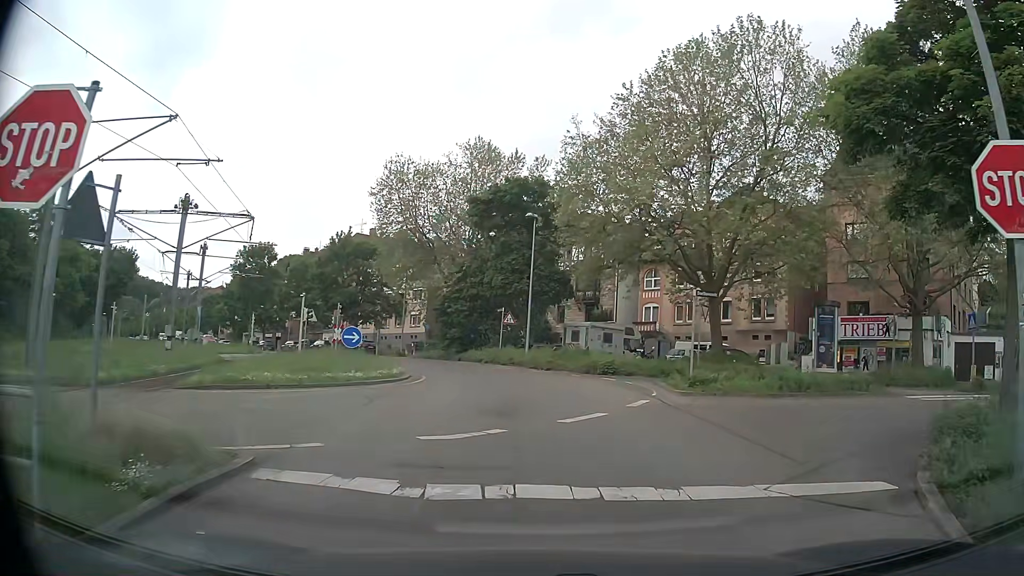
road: secondary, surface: asphalt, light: Day
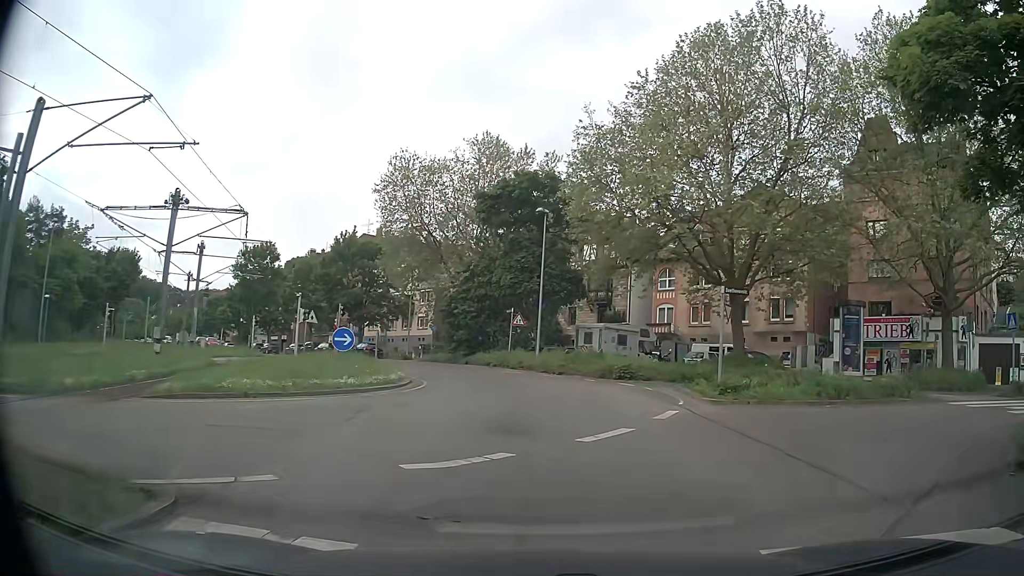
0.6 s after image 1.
(0.0, +1.9) m; -2°
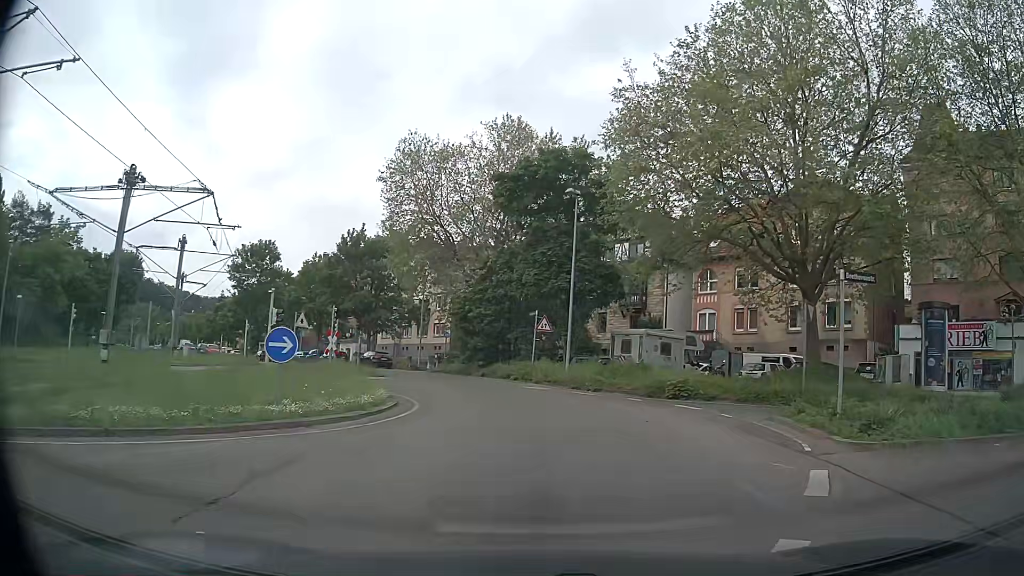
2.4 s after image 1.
(0.0, +6.4) m; -3°
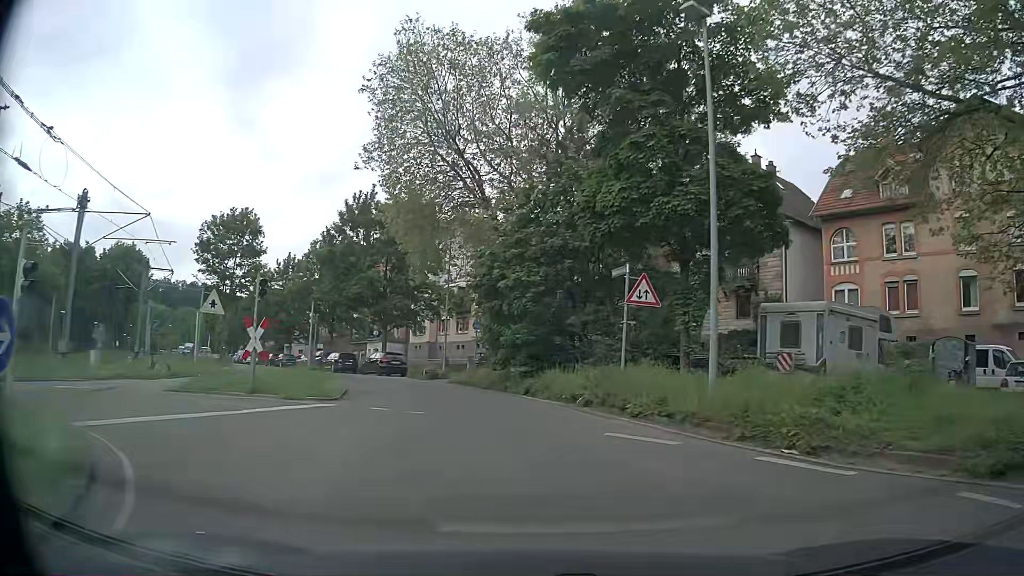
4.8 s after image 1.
(+0.2, +16.3) m; -2°
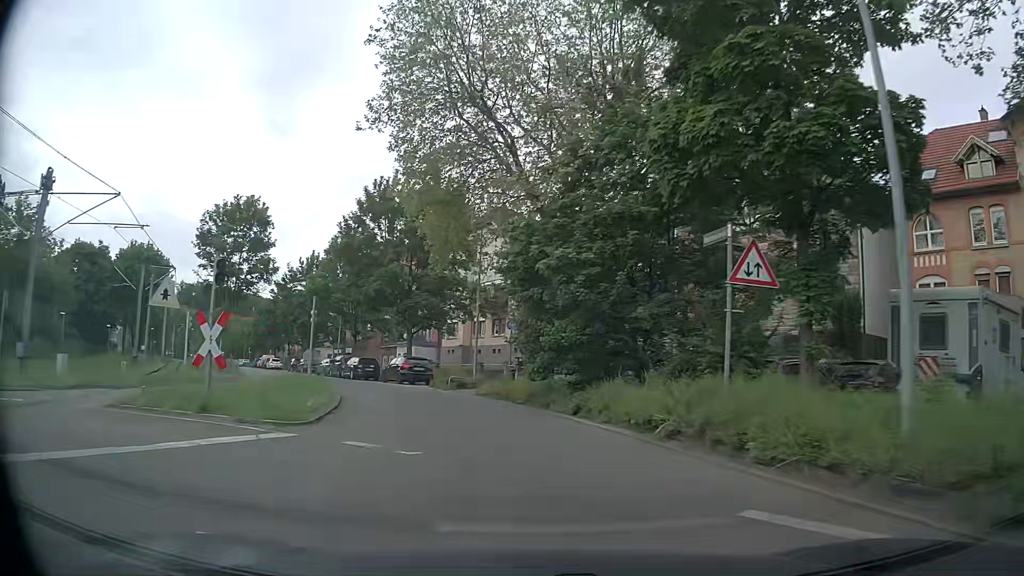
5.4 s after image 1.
(-0.2, +5.3) m; -4°
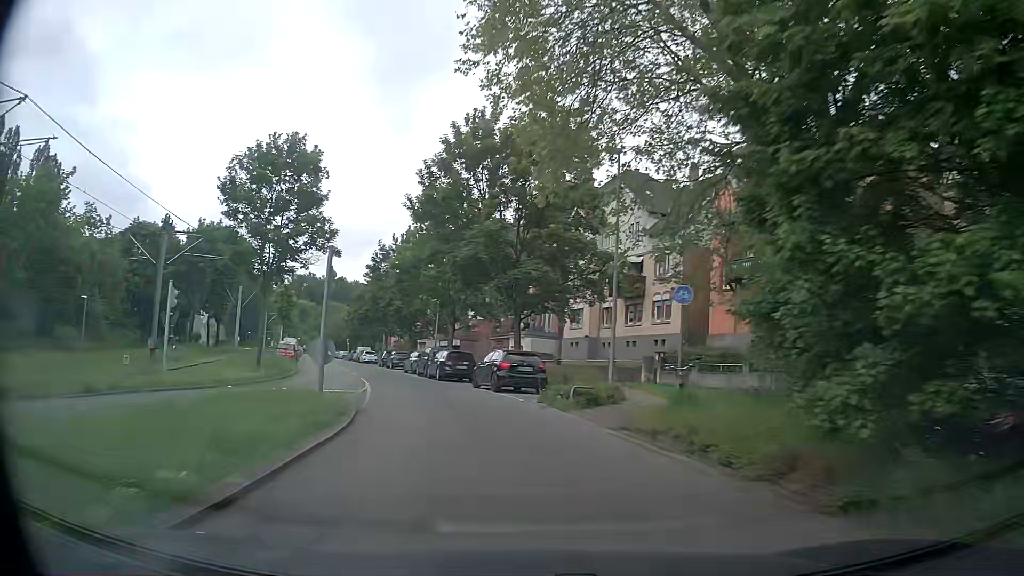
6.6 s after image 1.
(-1.1, +11.6) m; -11°
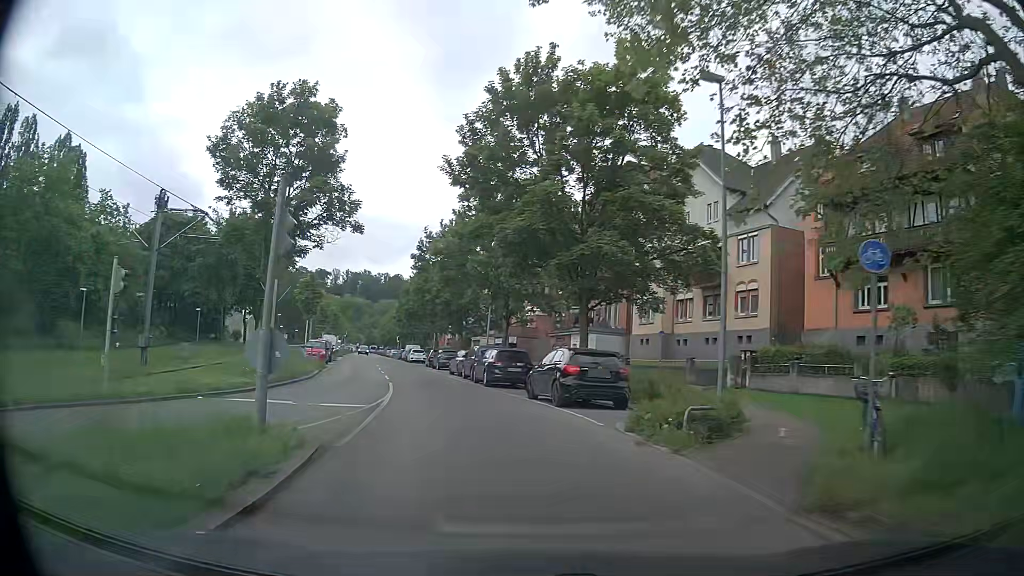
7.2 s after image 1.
(-0.2, +6.3) m; -5°
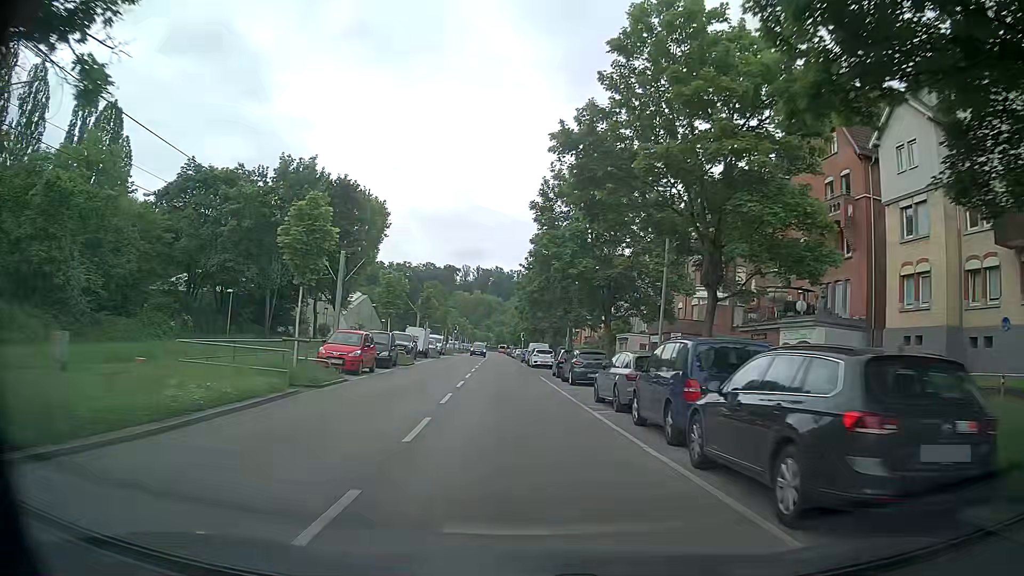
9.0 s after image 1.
(-2.2, +20.5) m; -10°
(0, +10) (-1, +20) (-1, +30) (-2, +40) (-2, +50) (-3, +60) (-4, +70) (-5, +80) (-5, +90) (-6, +100) m
